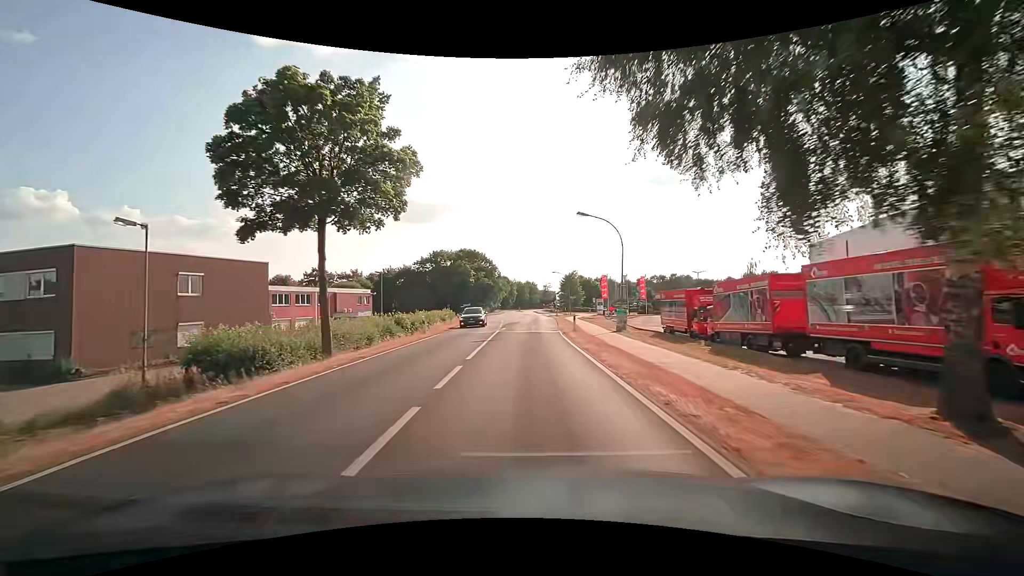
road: secondary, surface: paved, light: Day
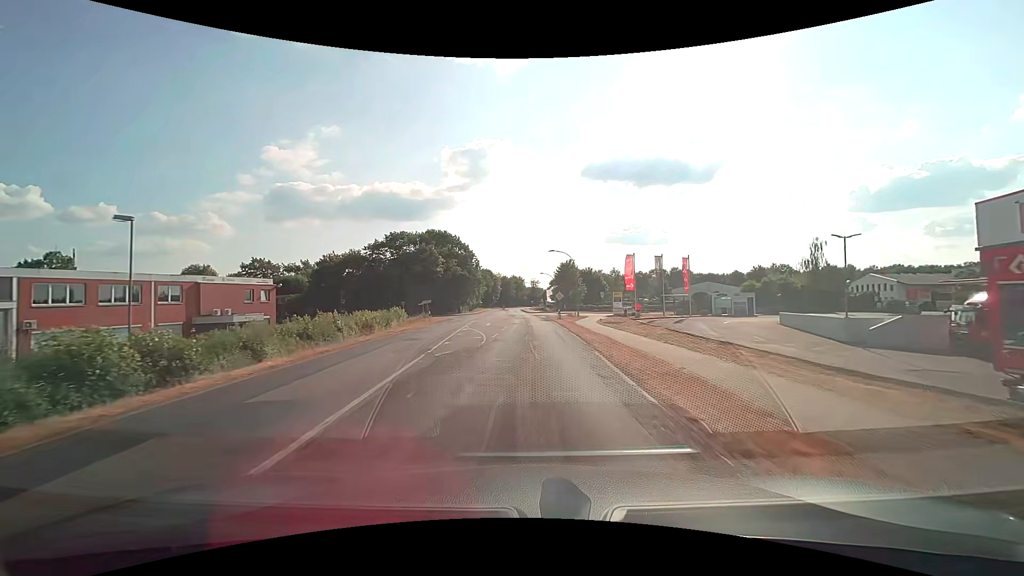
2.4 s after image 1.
(+0.4, +30.2) m; +2°
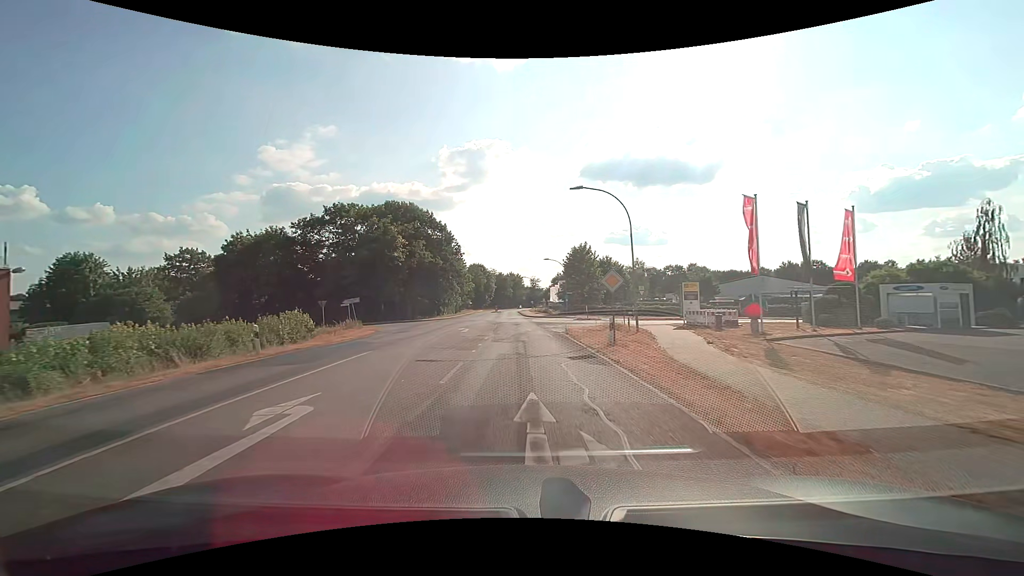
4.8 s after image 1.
(+0.3, +30.4) m; 0°
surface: asphalt
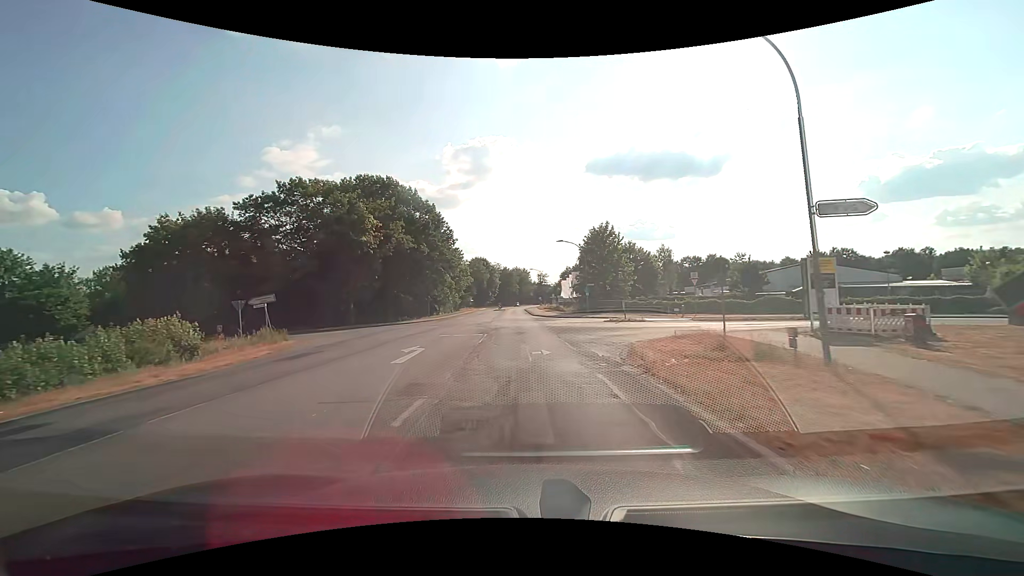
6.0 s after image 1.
(-0.1, +15.2) m; -1°
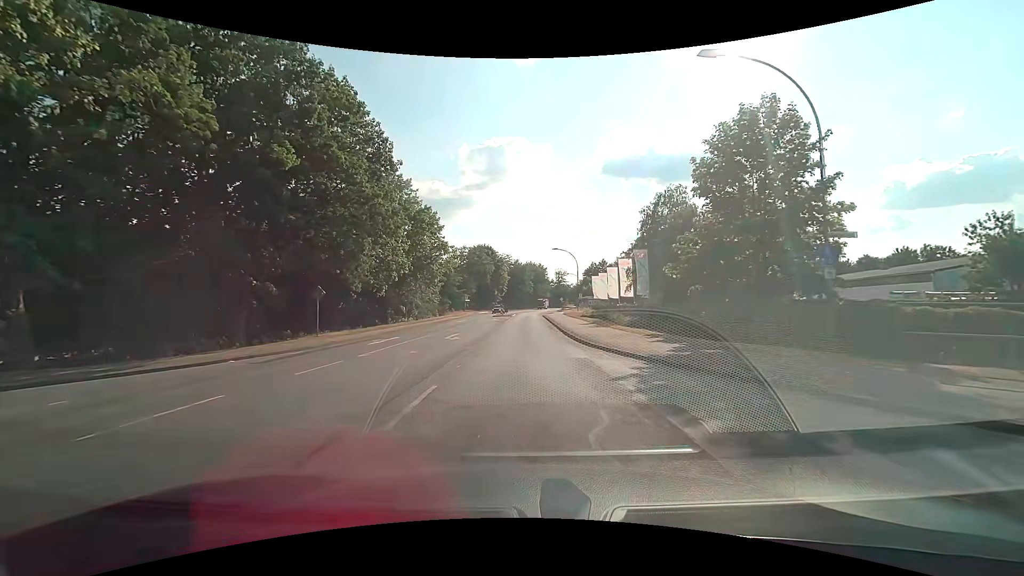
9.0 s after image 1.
(-0.5, +38.0) m; -1°
(0, +10) (0, +20) (0, +30) (0, +40) (0, +50) (0, +60) (0, +70) (0, +80) (+1, +90) (+1, +100) m
